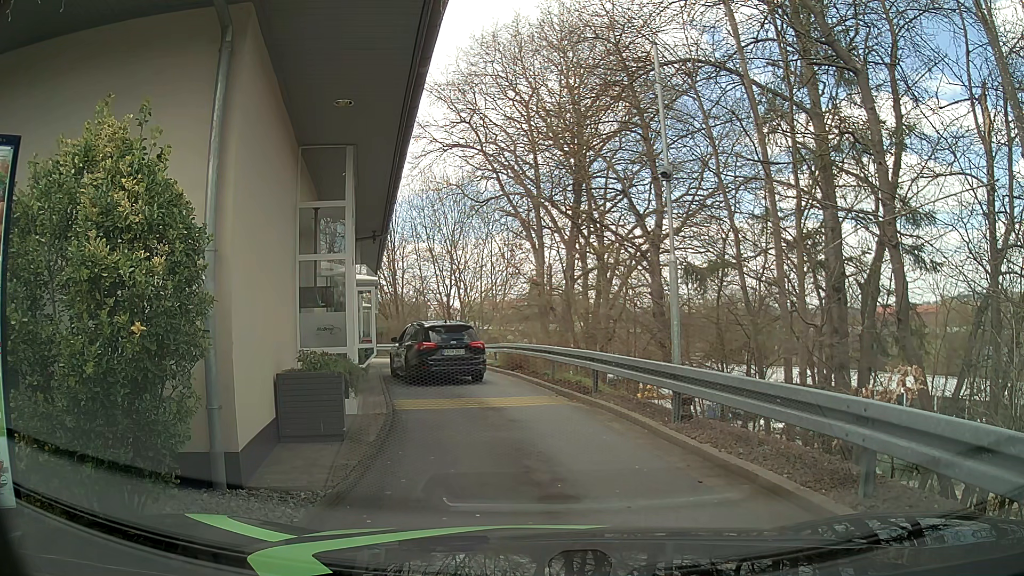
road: tertiary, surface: asphalt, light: Day
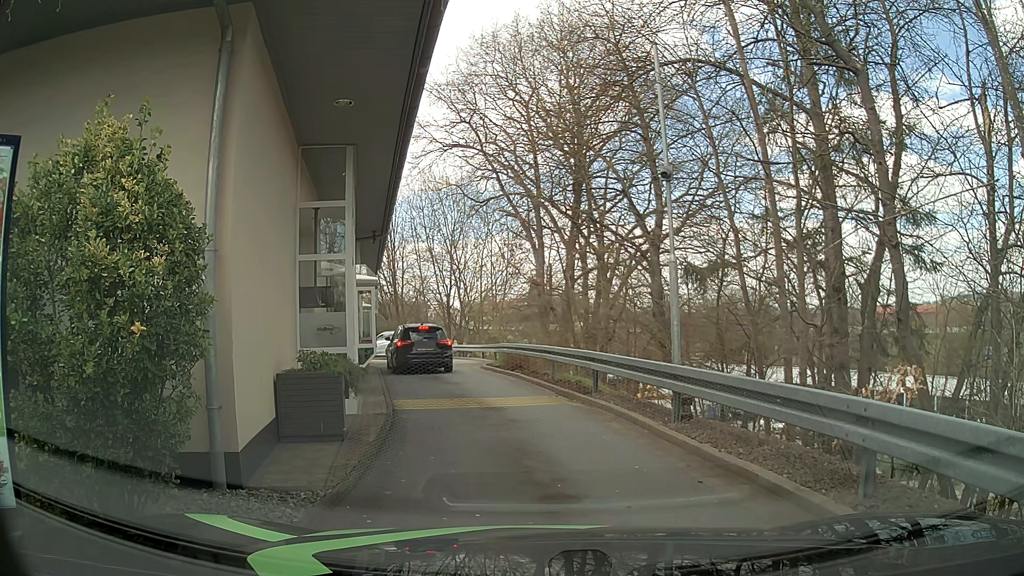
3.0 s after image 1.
(0.0, 0.0) m; 0°
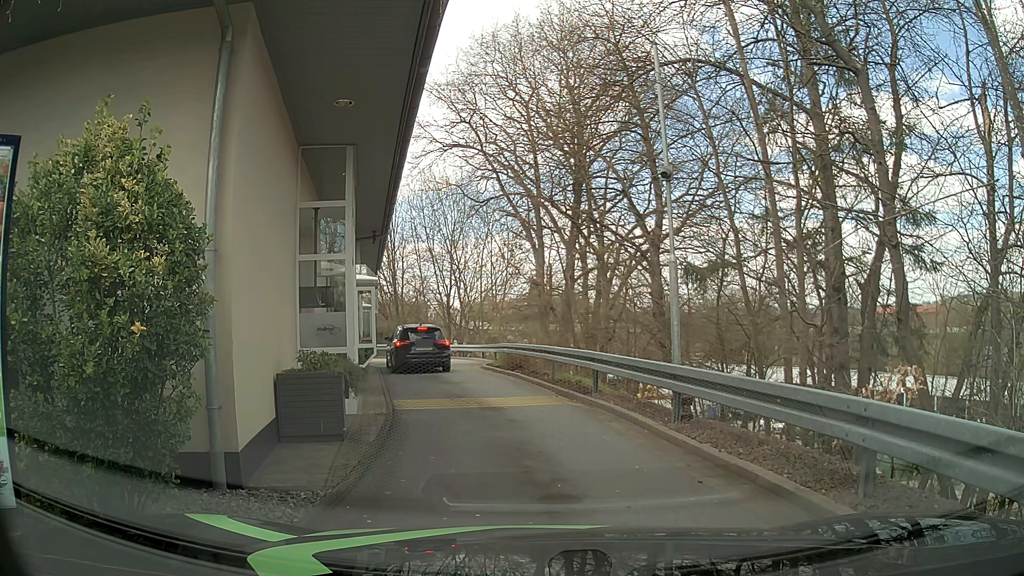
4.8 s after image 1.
(0.0, 0.0) m; 0°
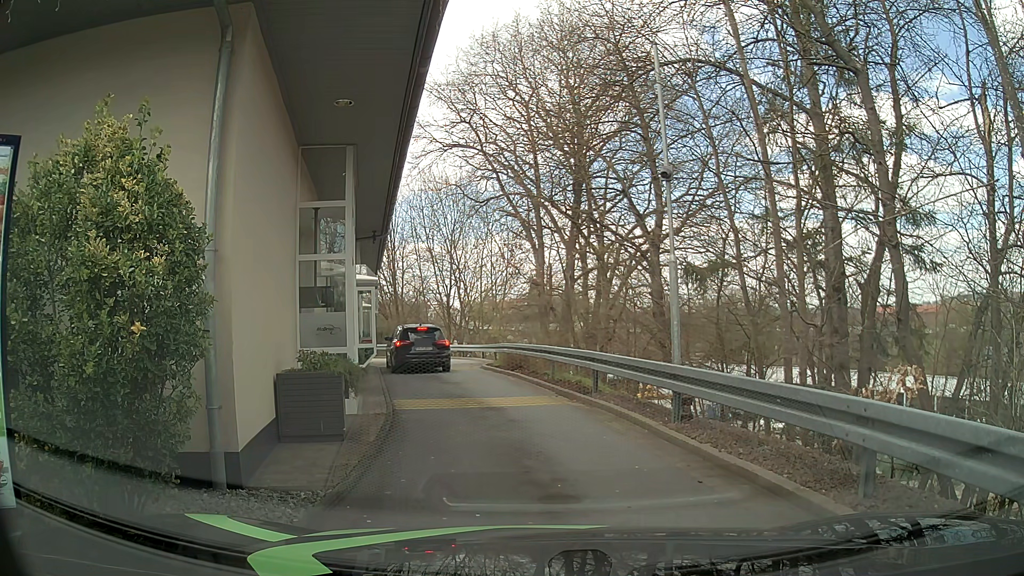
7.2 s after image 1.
(0.0, 0.0) m; 0°
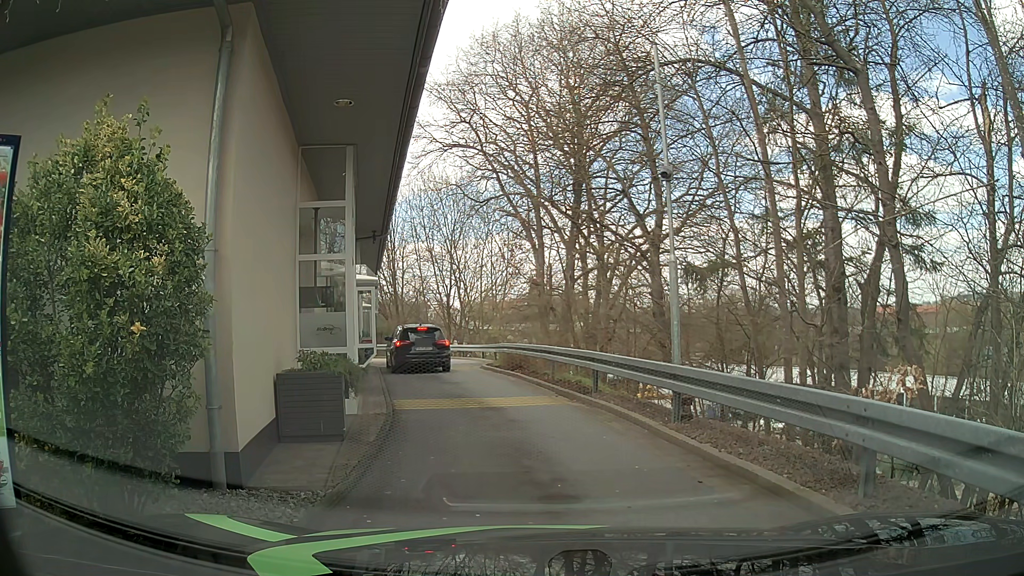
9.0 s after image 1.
(0.0, 0.0) m; 0°
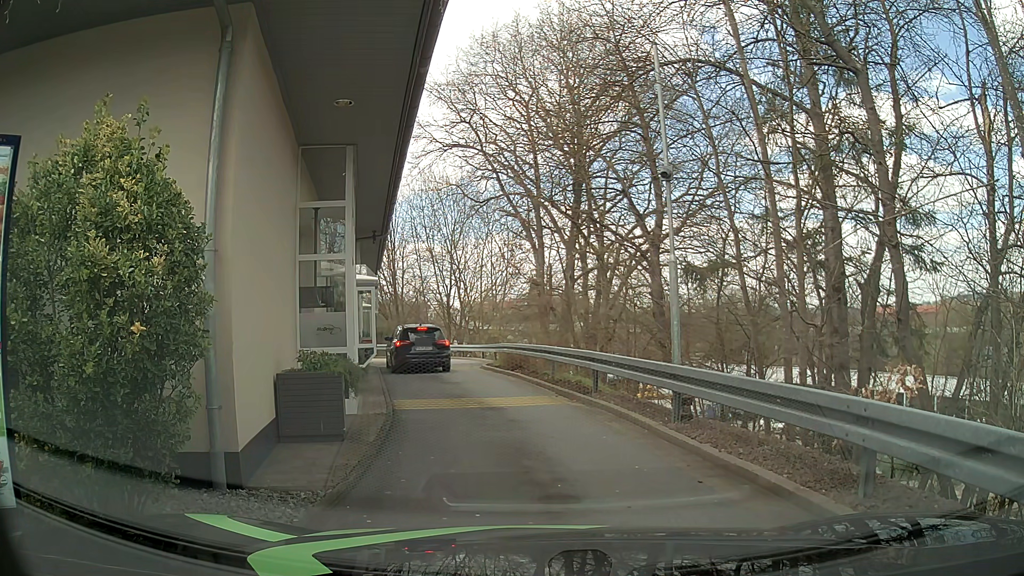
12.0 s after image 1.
(0.0, 0.0) m; 0°
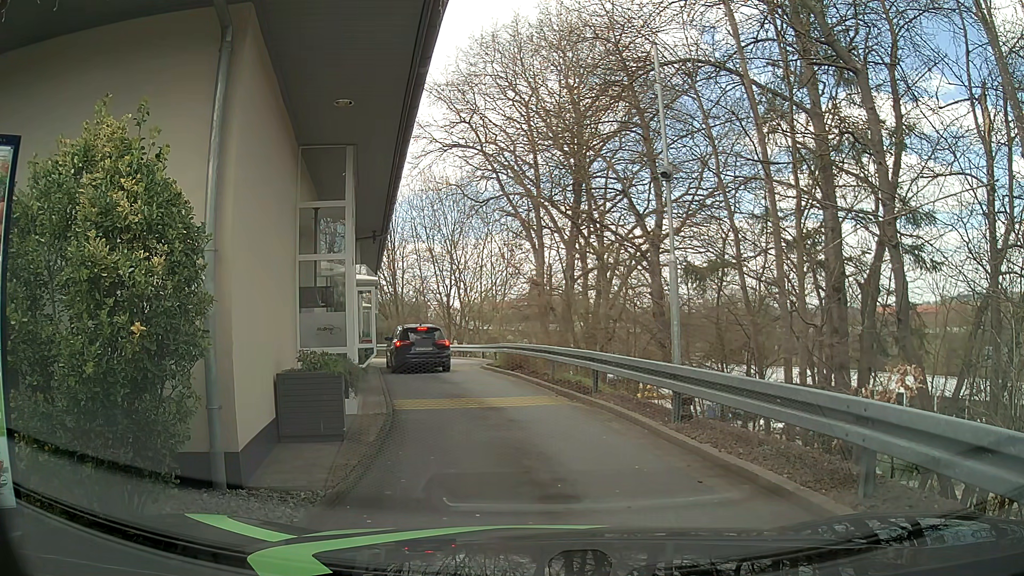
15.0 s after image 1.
(0.0, 0.0) m; 0°
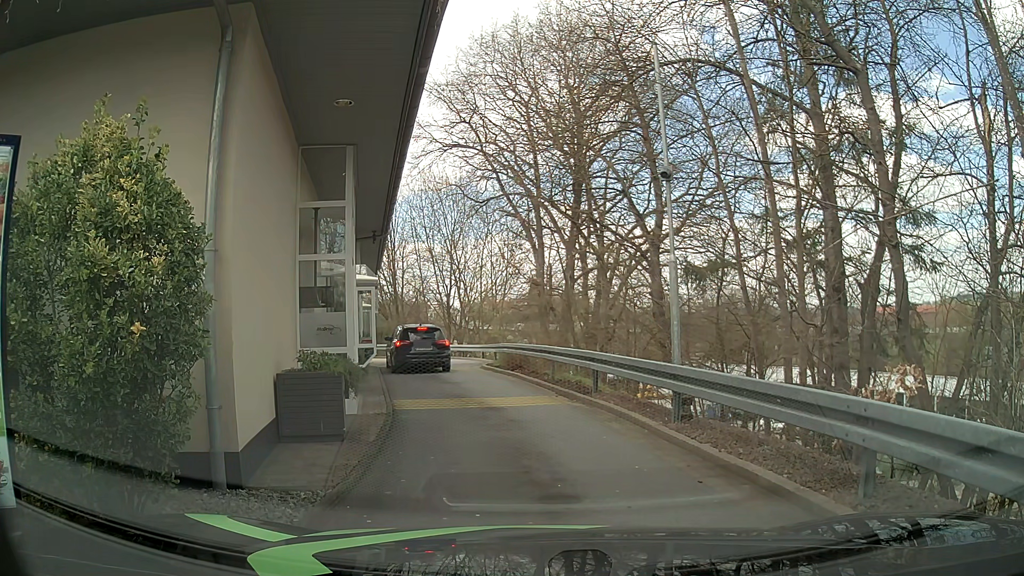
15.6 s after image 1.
(0.0, 0.0) m; 0°
